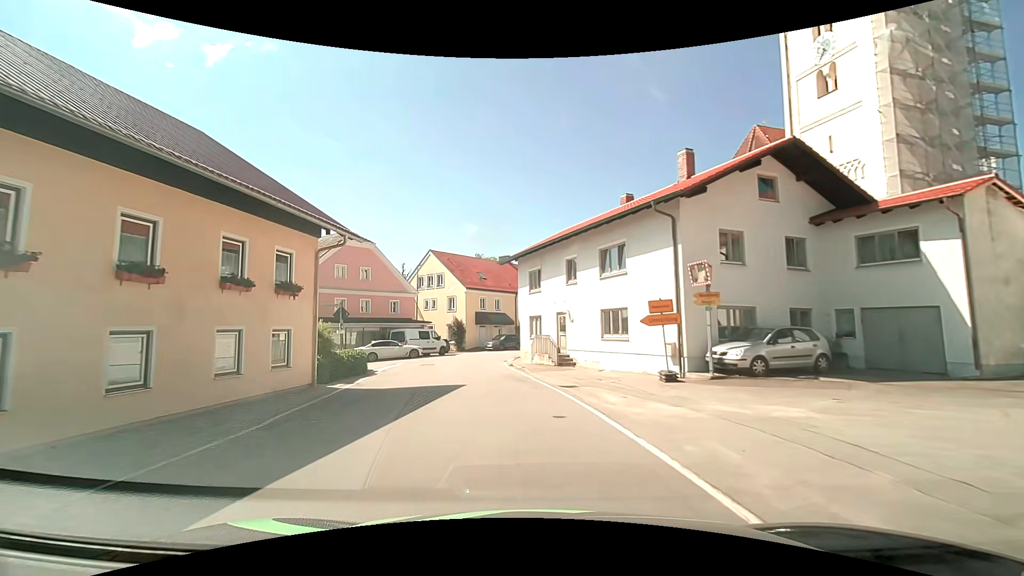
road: secondary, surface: asphalt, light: Day
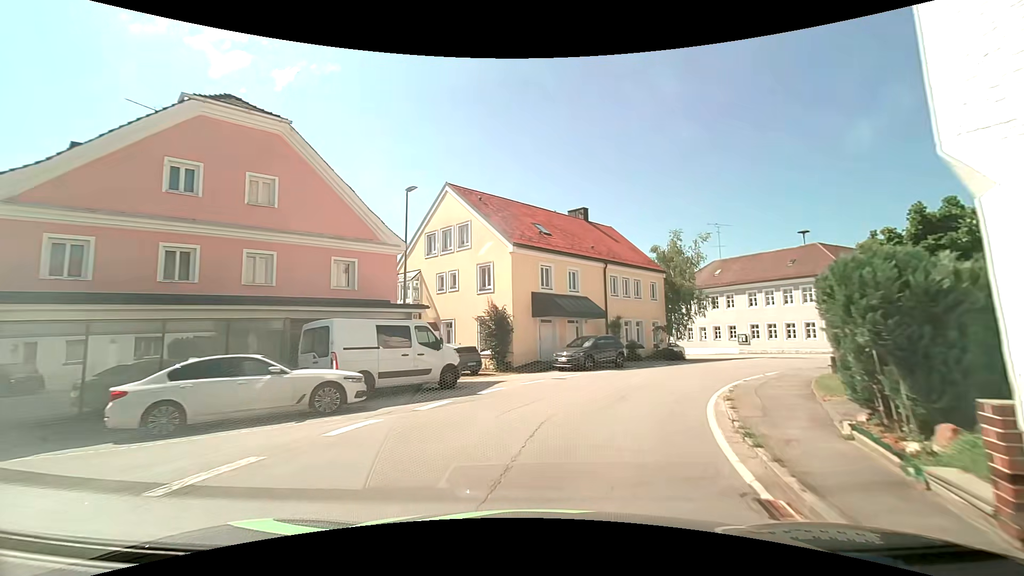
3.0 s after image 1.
(-3.1, +25.9) m; -7°
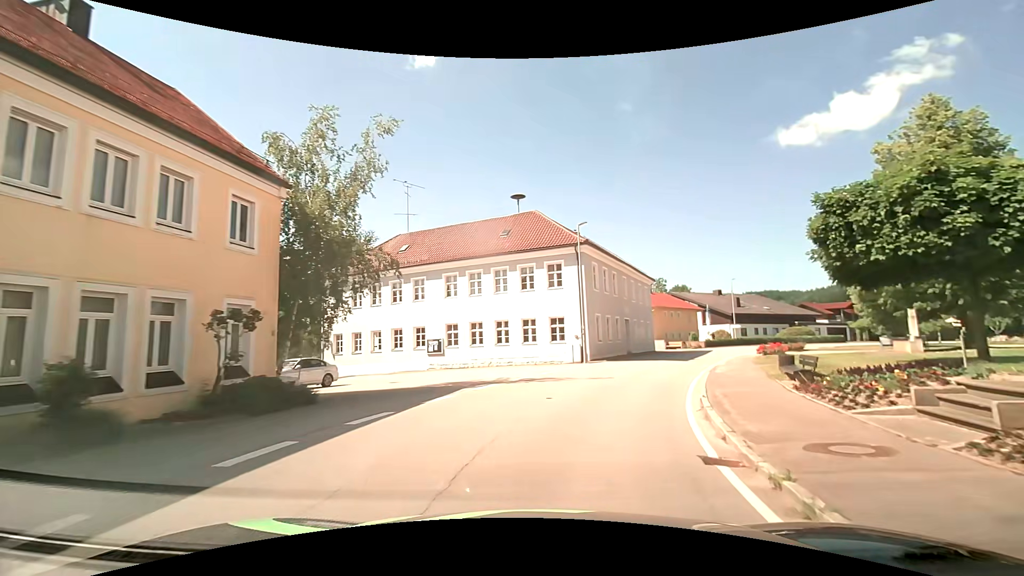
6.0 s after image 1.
(+6.7, +22.3) m; +35°
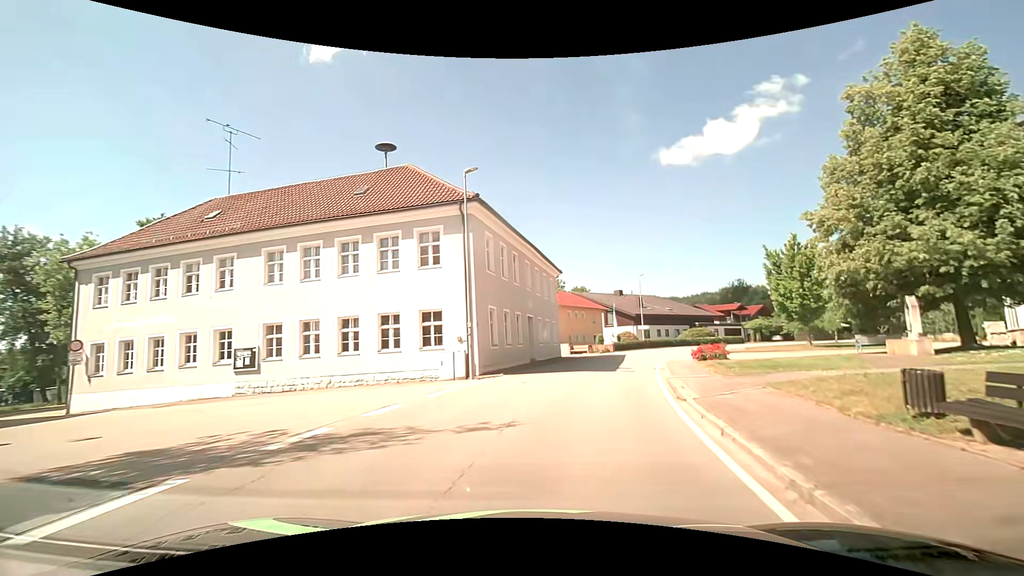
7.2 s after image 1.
(+1.1, +10.2) m; +12°
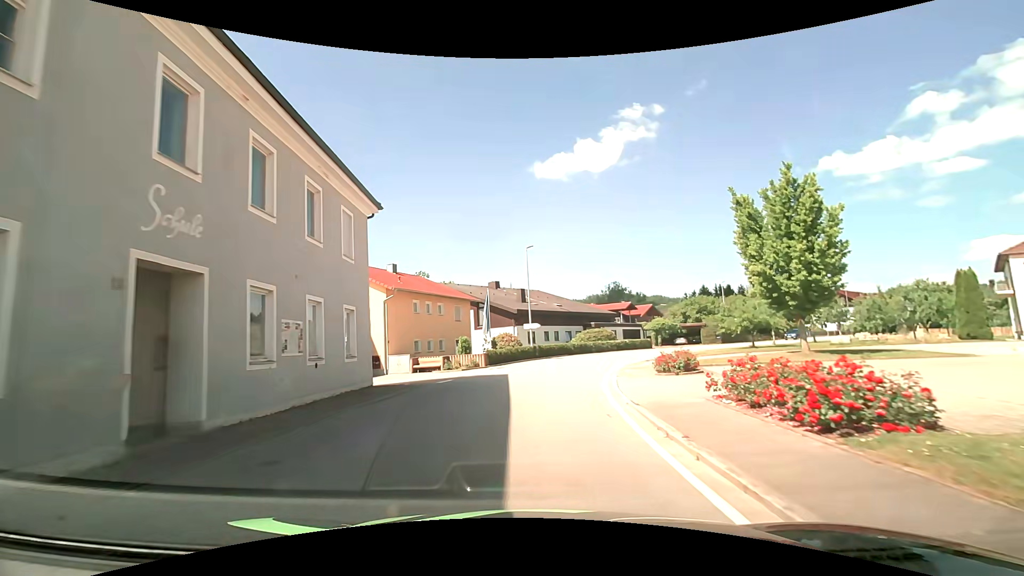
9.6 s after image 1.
(+3.1, +21.6) m; +14°
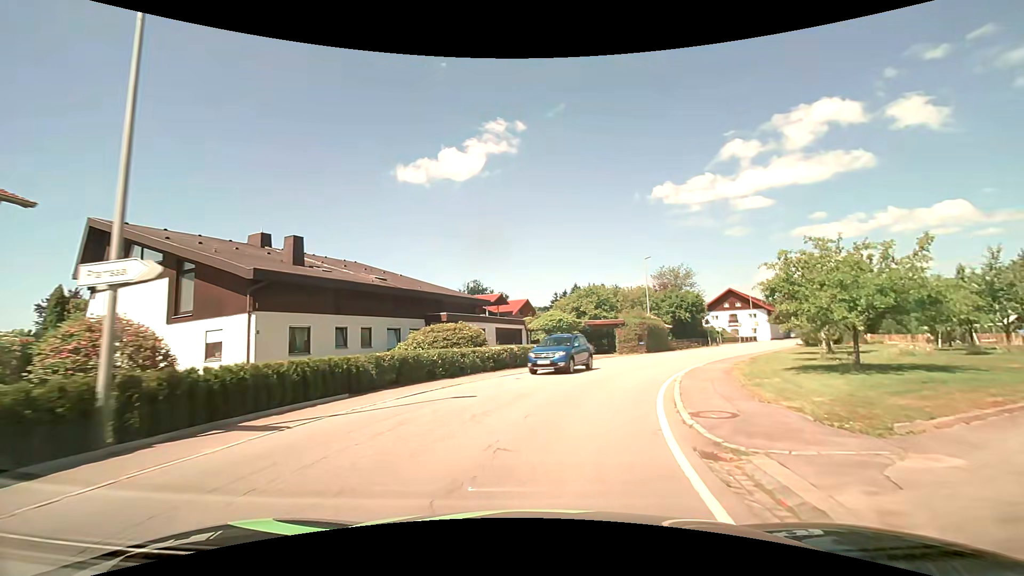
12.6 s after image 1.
(+3.5, +28.7) m; +17°
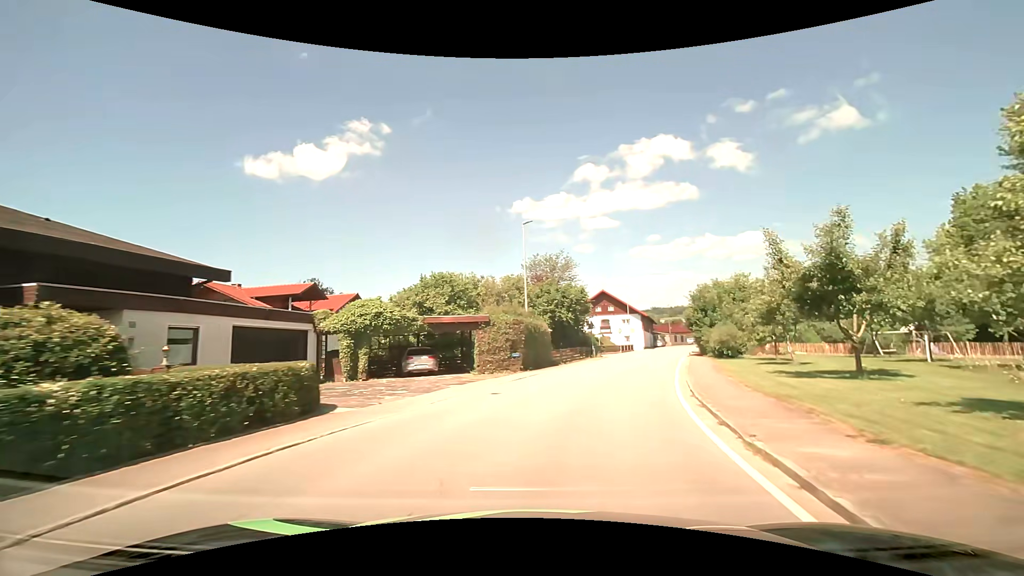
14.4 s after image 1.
(+2.2, +17.1) m; +16°
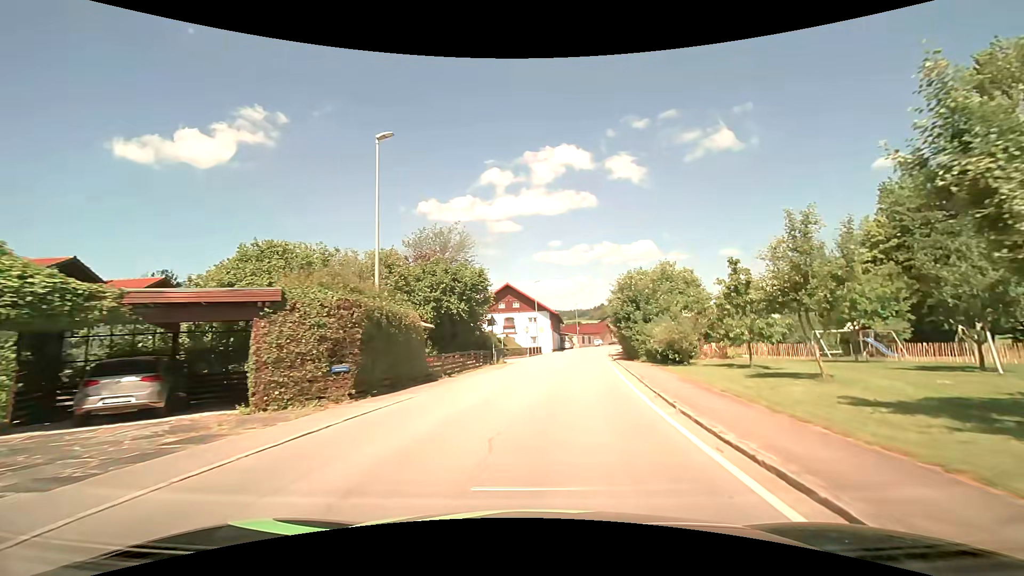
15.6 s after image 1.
(+1.2, +11.7) m; +11°
(0, +10) (+1, +20) (+3, +30) (+4, +40) (+5, +50) (+6, +60) (+8, +69) (+10, +79) (+13, +89) (+16, +98) m
